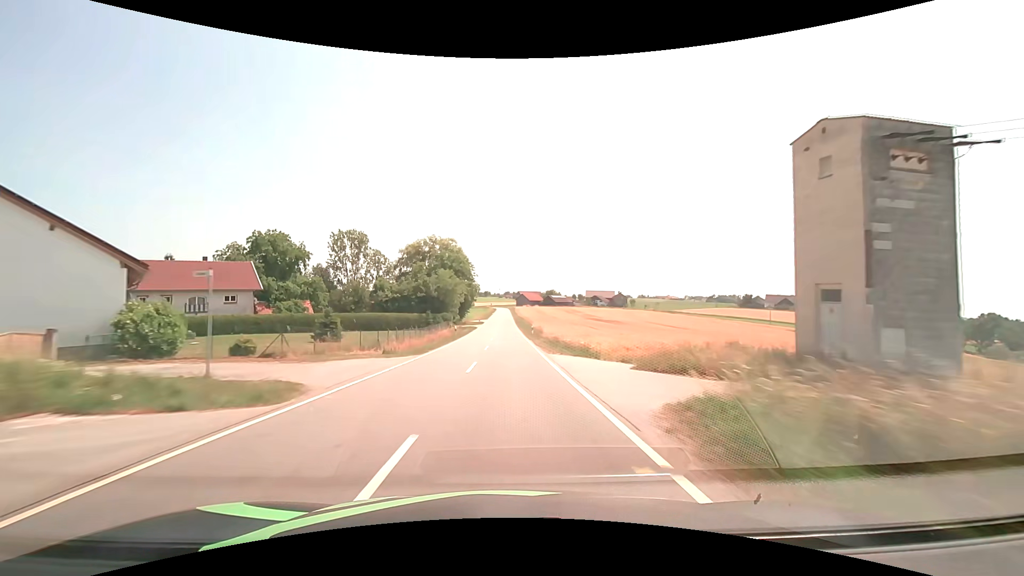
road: tertiary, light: Day
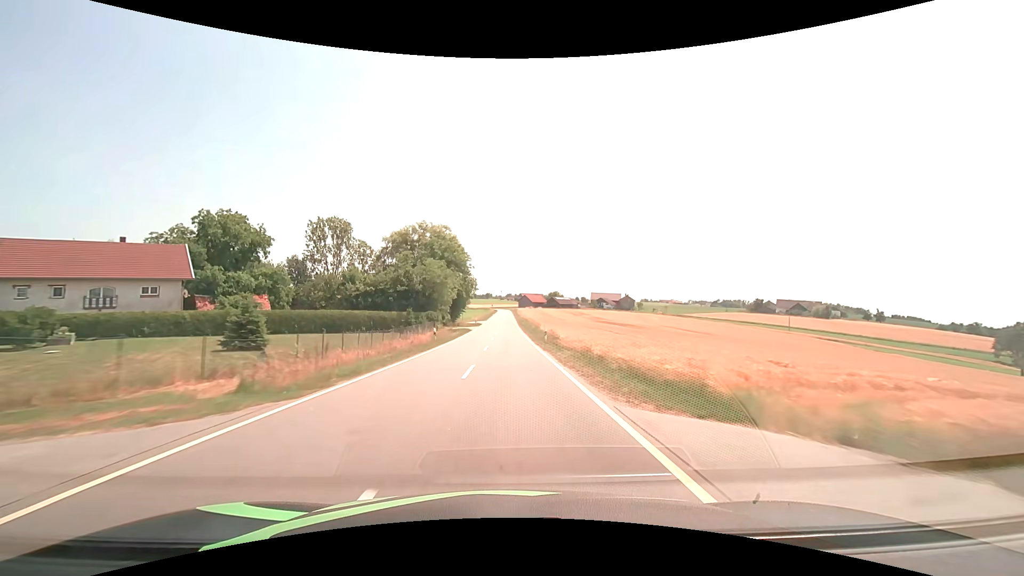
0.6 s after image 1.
(-0.1, +14.2) m; 0°
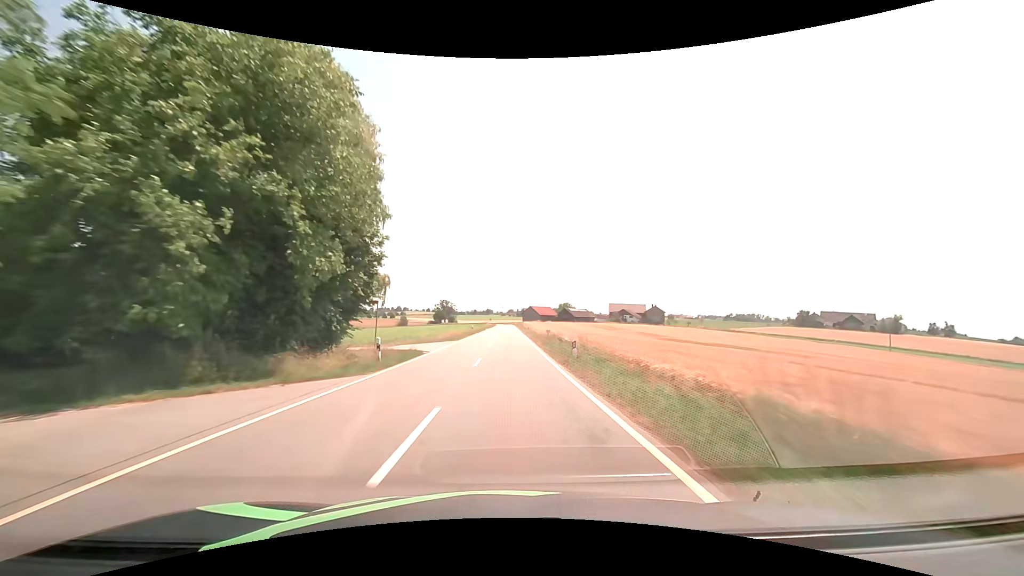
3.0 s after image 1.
(0.0, +56.6) m; 0°
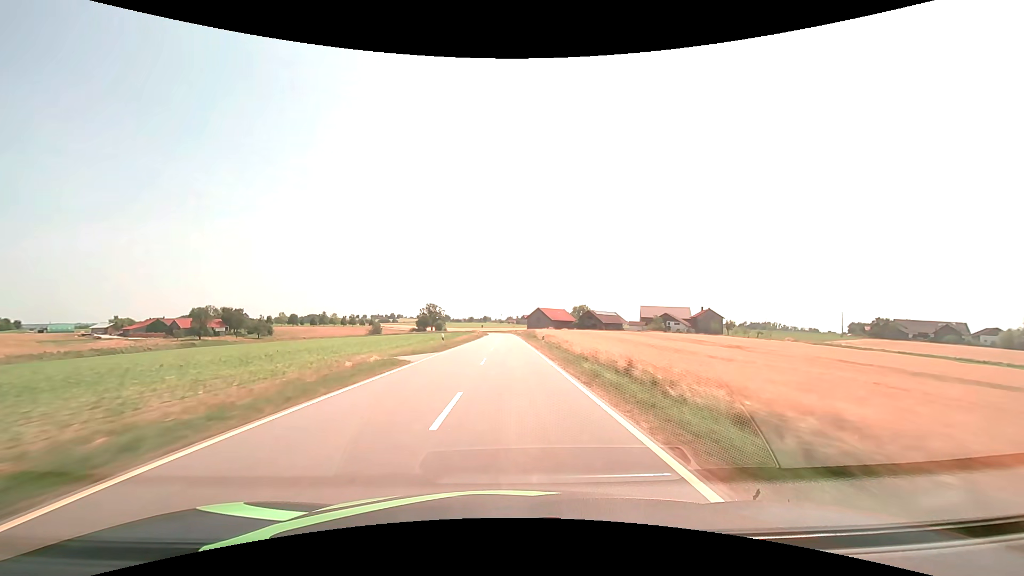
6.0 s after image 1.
(+0.2, +70.7) m; 0°
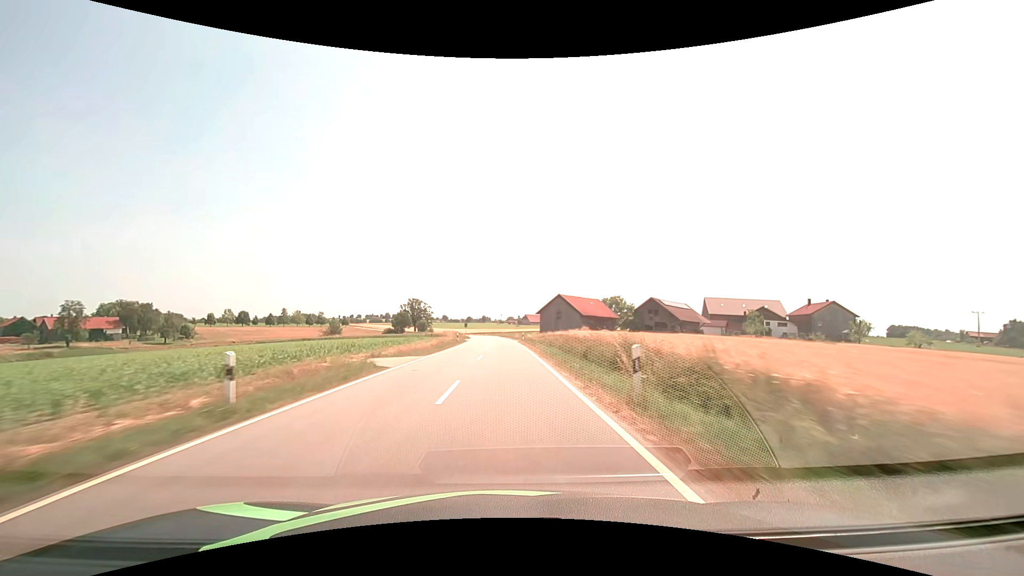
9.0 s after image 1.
(+0.2, +70.7) m; 0°
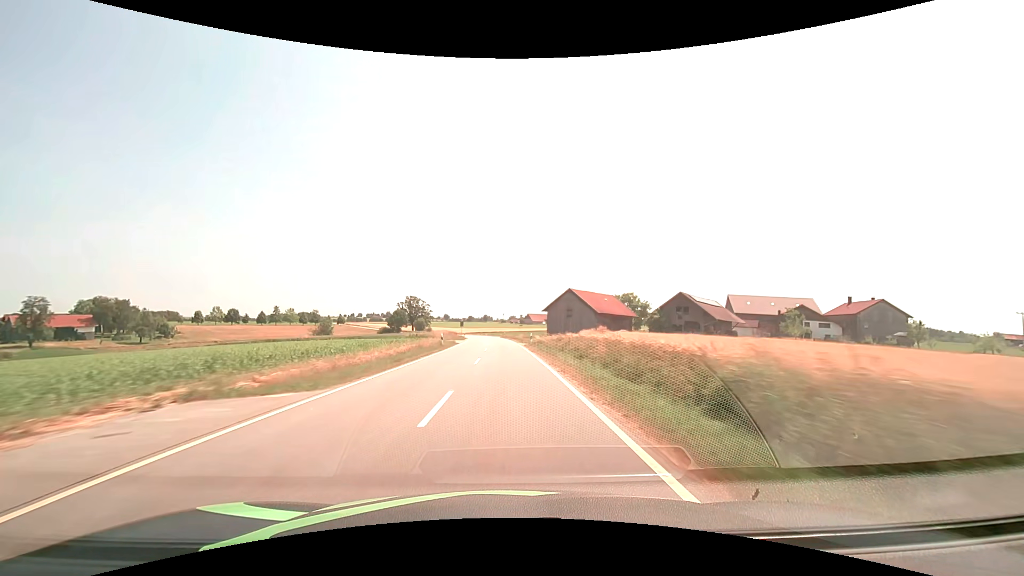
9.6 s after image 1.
(0.0, +14.2) m; 0°
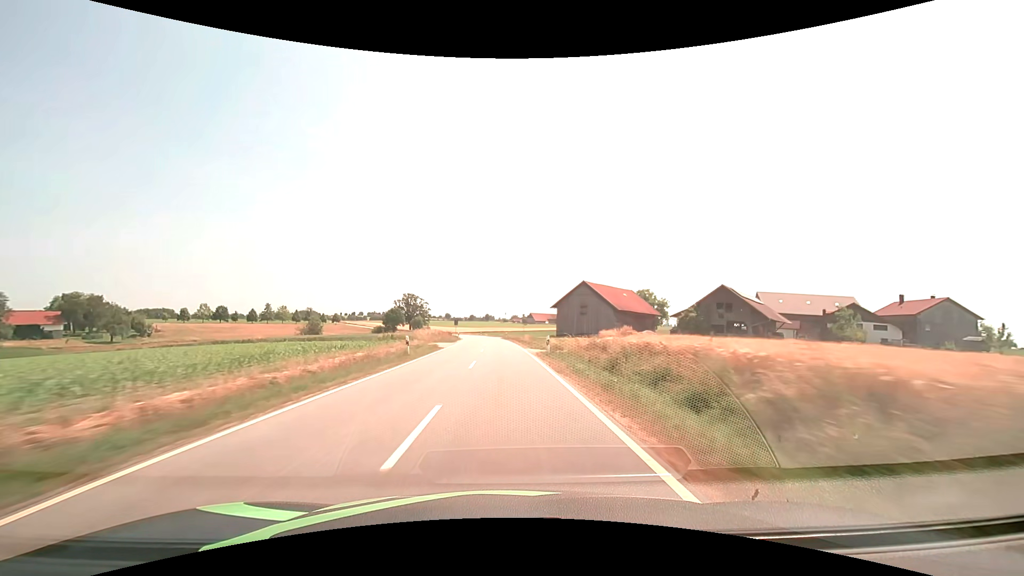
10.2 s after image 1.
(0.0, +14.2) m; 0°
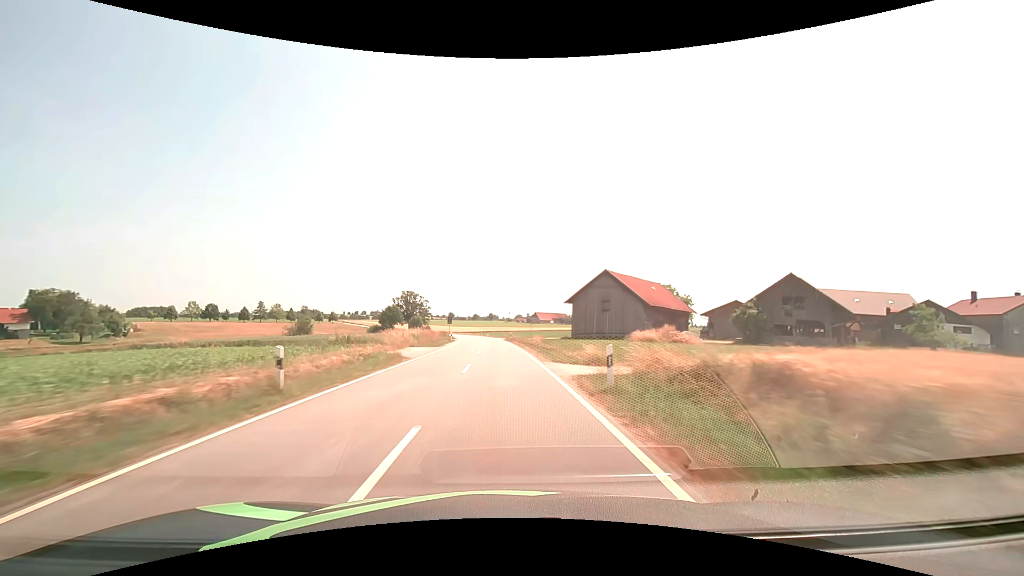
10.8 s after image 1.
(0.0, +14.2) m; 0°
(0, +10) (0, +20) (0, +30) (-1, +40) (-1, +50) (-2, +60) (-3, +70) (-4, +80) (-5, +90) (-6, +100) m
